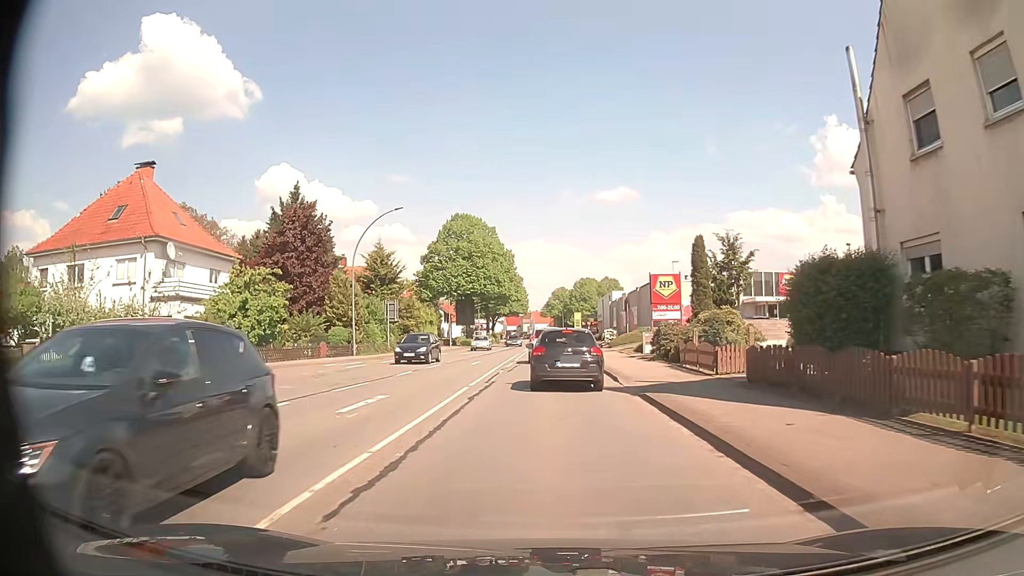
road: primary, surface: asphalt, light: Day
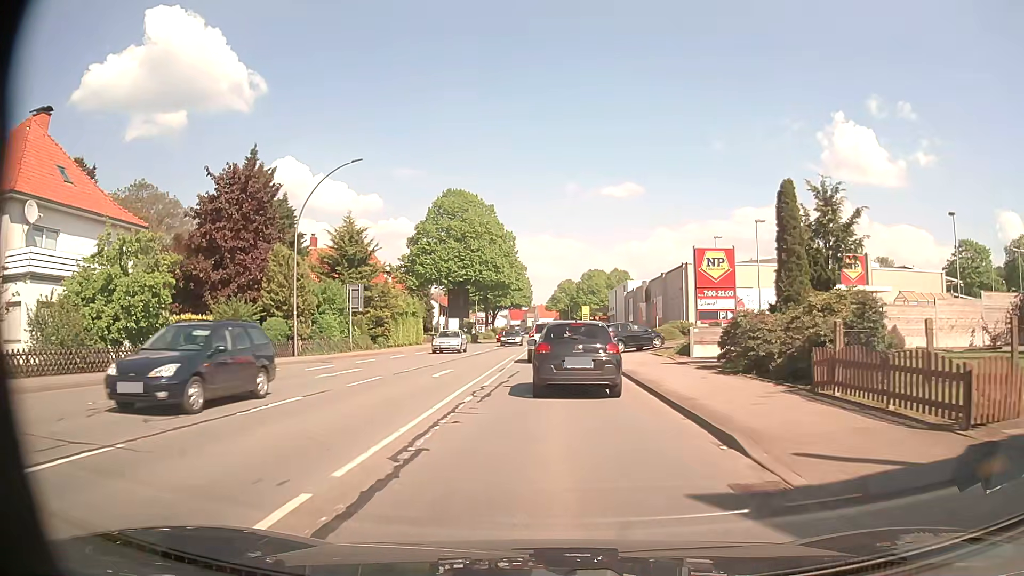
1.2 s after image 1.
(0.0, +11.6) m; 0°
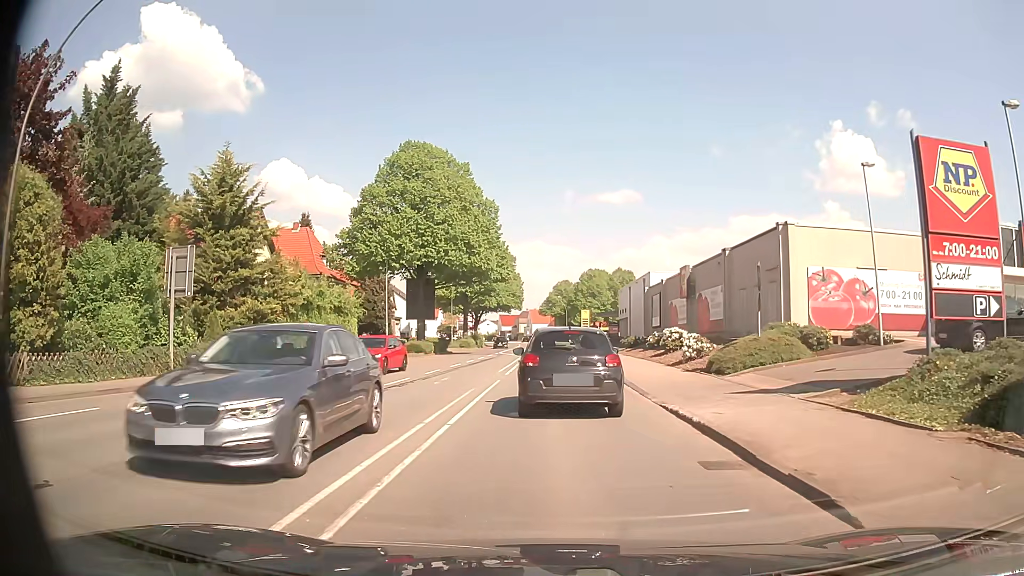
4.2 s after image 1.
(+0.1, +20.8) m; +1°
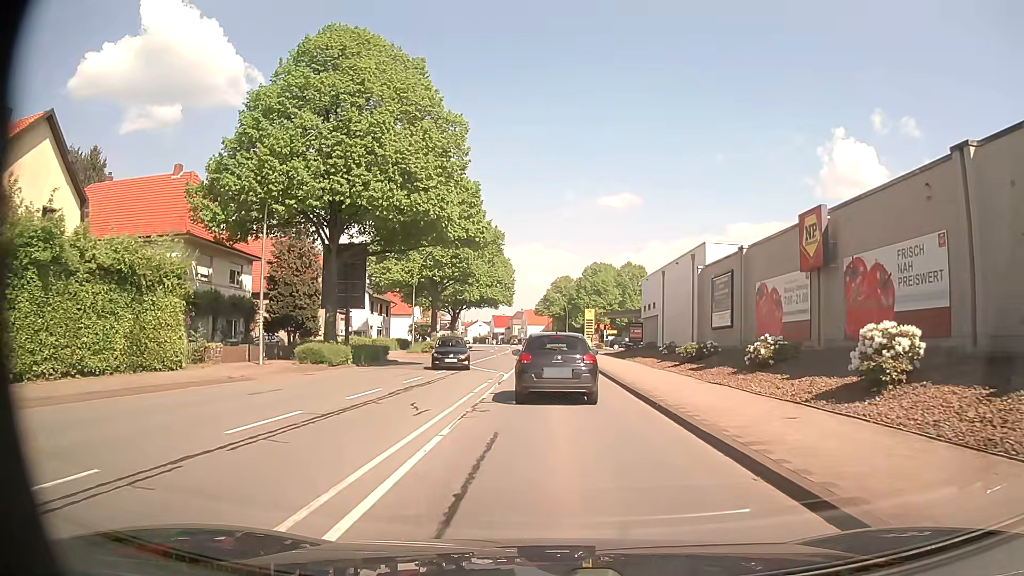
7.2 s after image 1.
(+0.1, +22.5) m; +1°
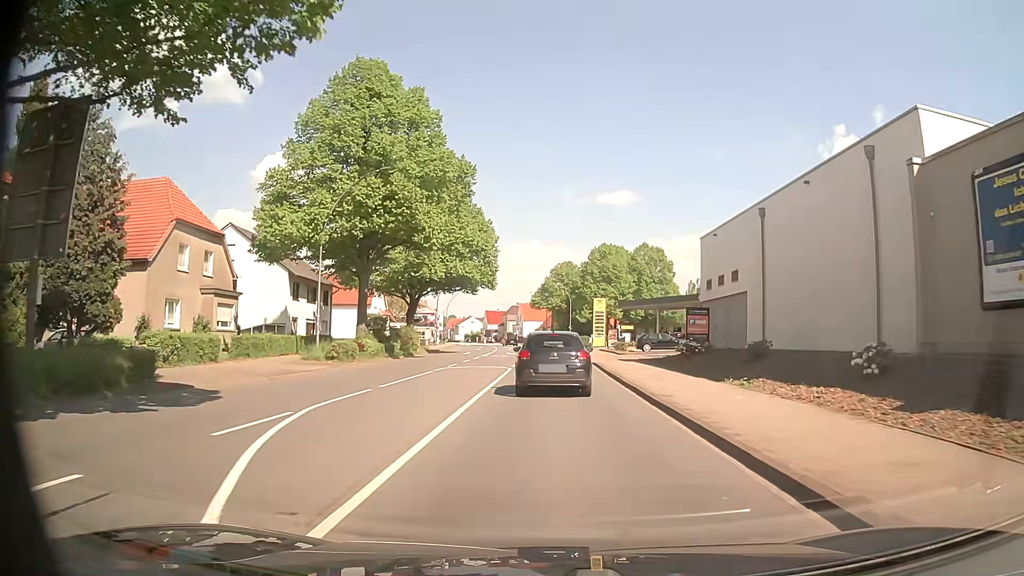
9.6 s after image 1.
(+0.1, +24.8) m; 0°
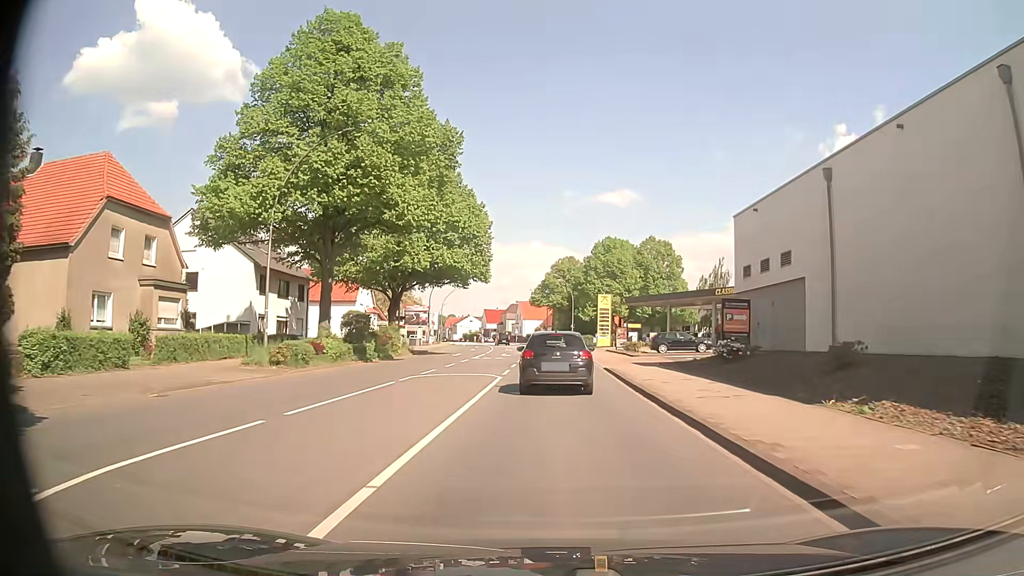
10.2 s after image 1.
(0.0, +6.9) m; 0°
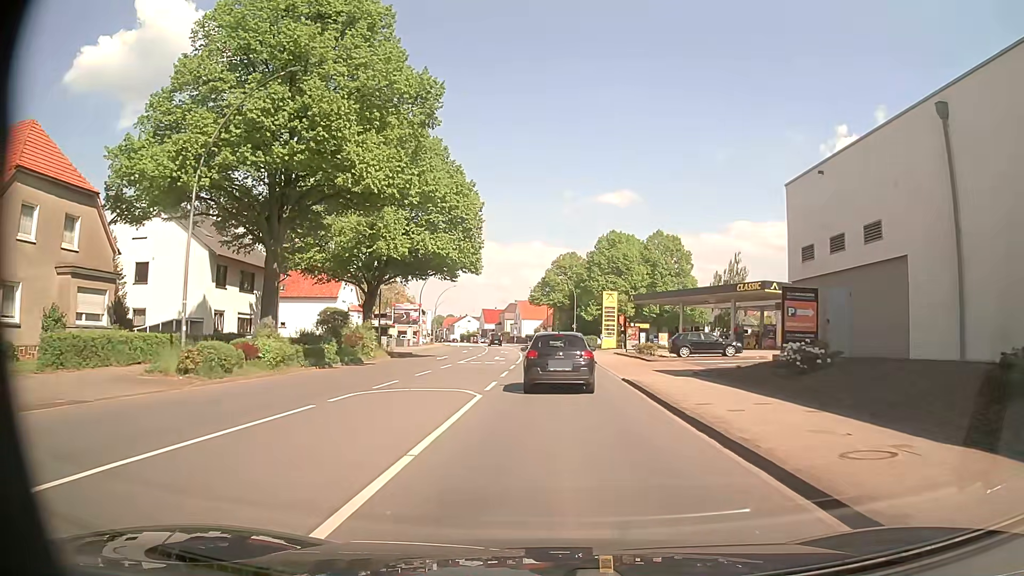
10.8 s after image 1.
(0.0, +7.1) m; 0°
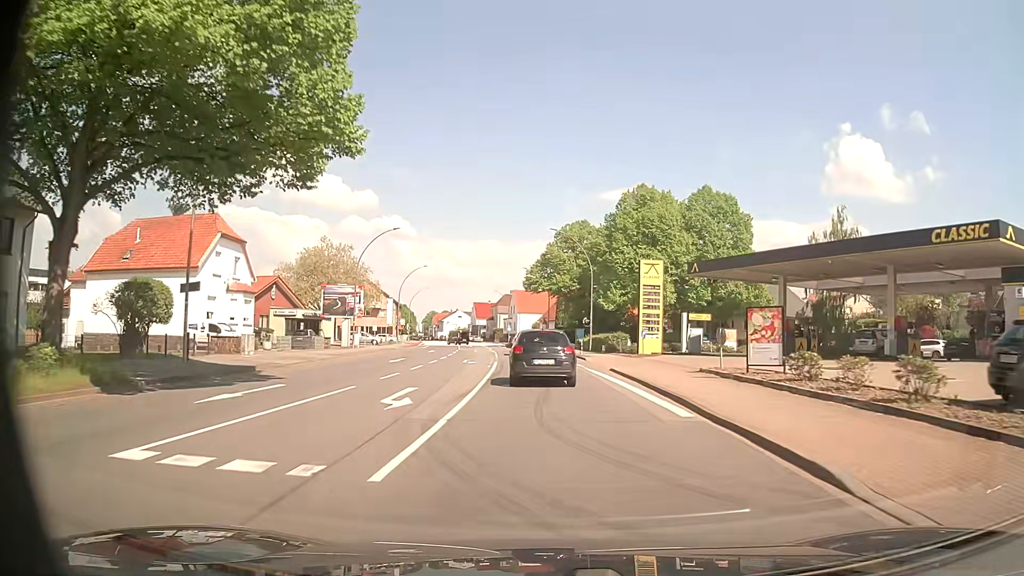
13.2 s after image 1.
(-0.1, +29.5) m; 0°
(0, +10) (0, +20) (0, +30) (-1, +40) (-2, +50) (-3, +60) (-4, +70) (-5, +80) (-7, +90) (-8, +100) m
